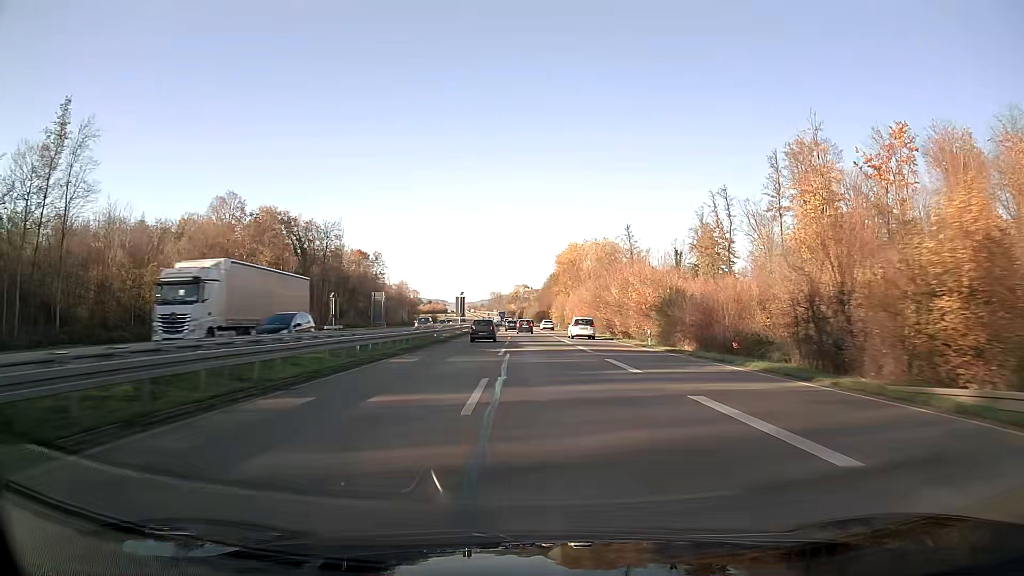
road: trunk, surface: asphalt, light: Day
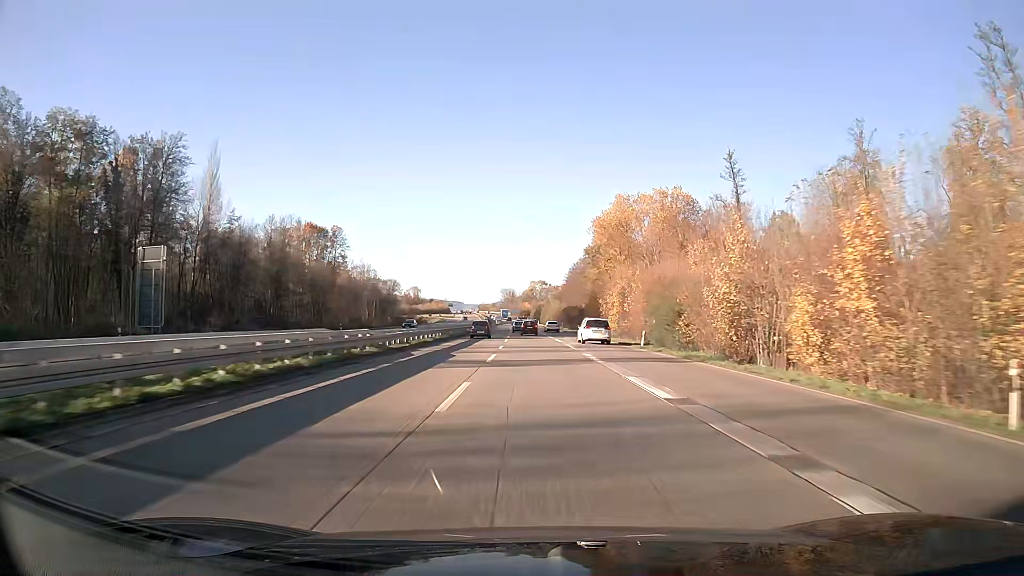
(-1.0, +77.5) m; -1°
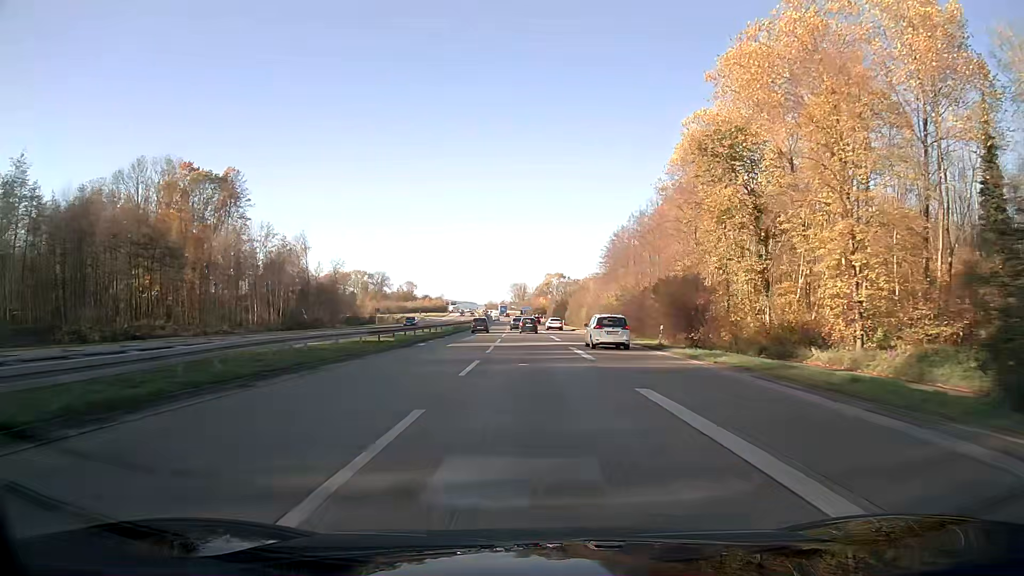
(-0.8, +77.9) m; -1°
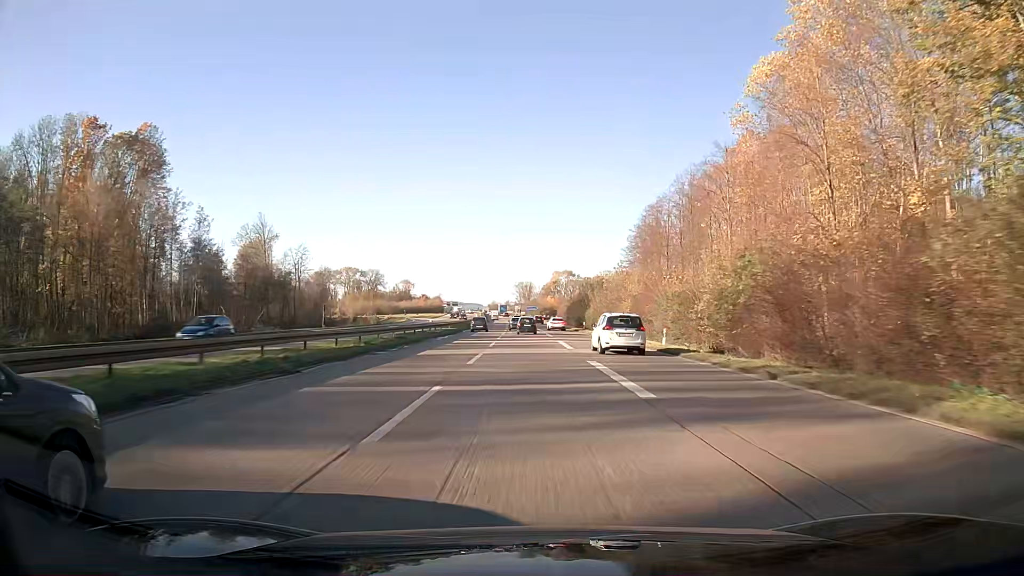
(-0.1, +31.4) m; -1°
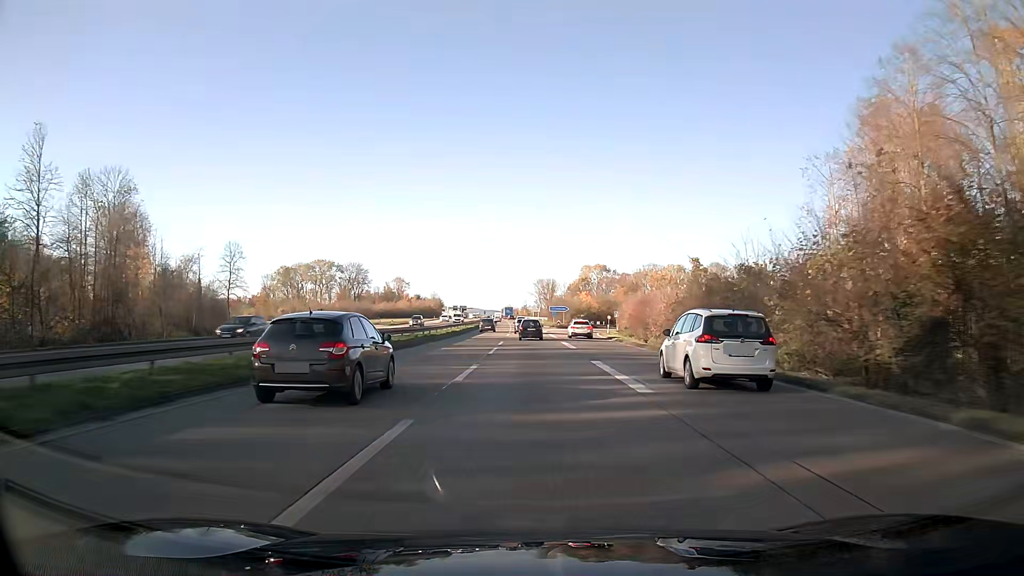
(-1.1, +77.8) m; -2°
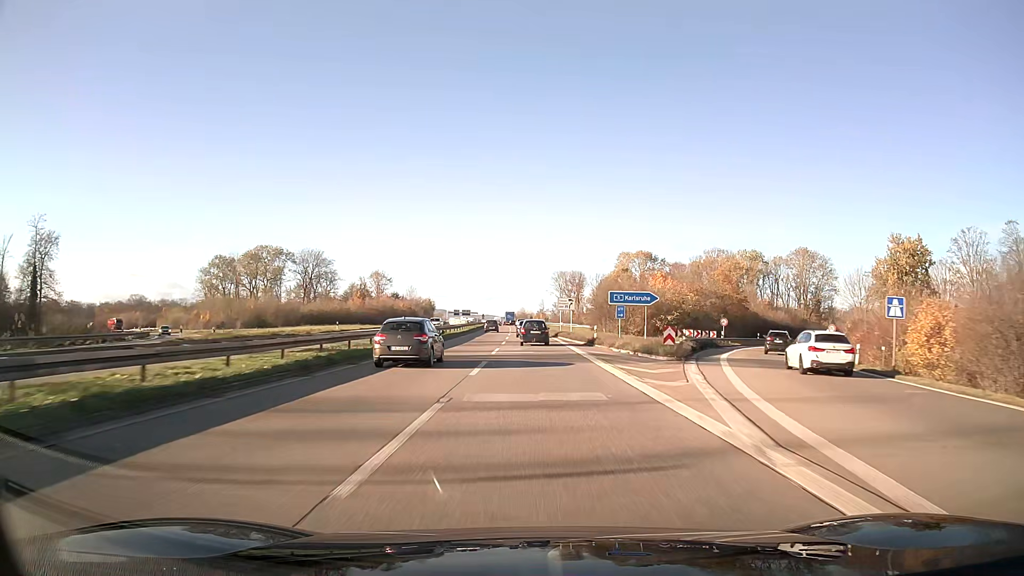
(-0.8, +75.9) m; -2°
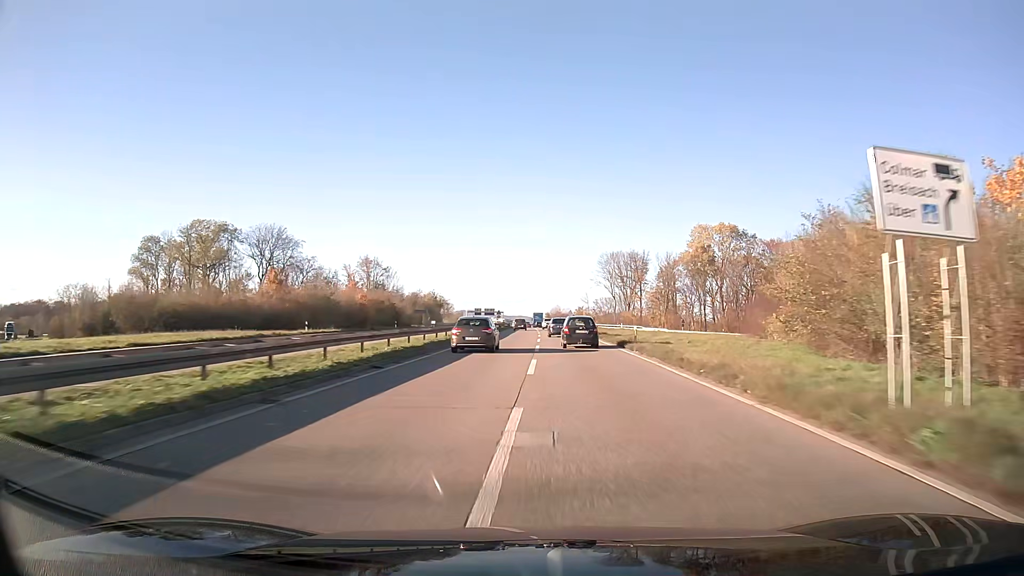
(-1.4, +60.1) m; -3°
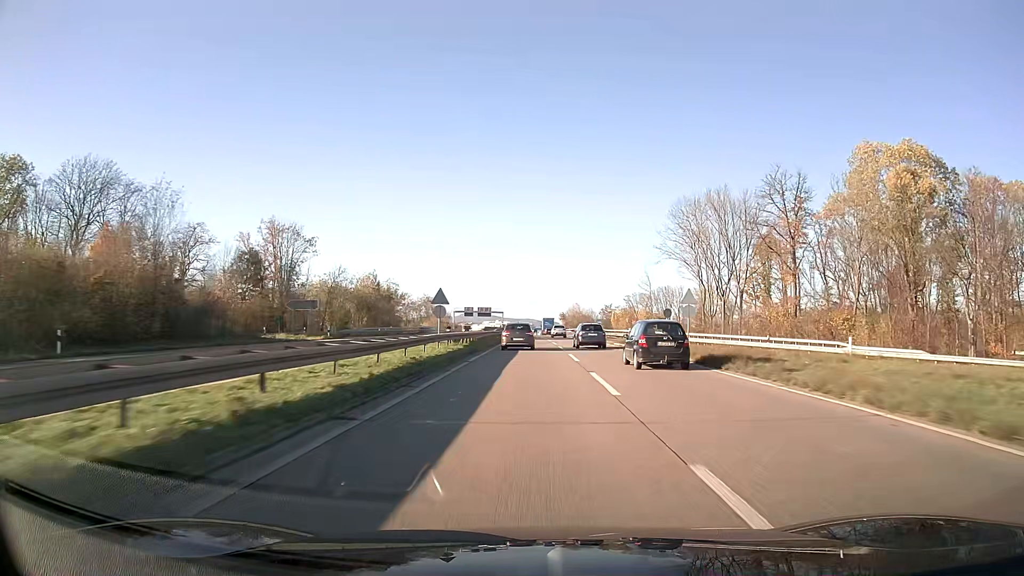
(-0.6, +75.7) m; -1°
(0, +10) (0, +20) (0, +30) (0, +40) (0, +50) (0, +60) (0, +70) (0, +80) (0, +90) (0, +100) m
